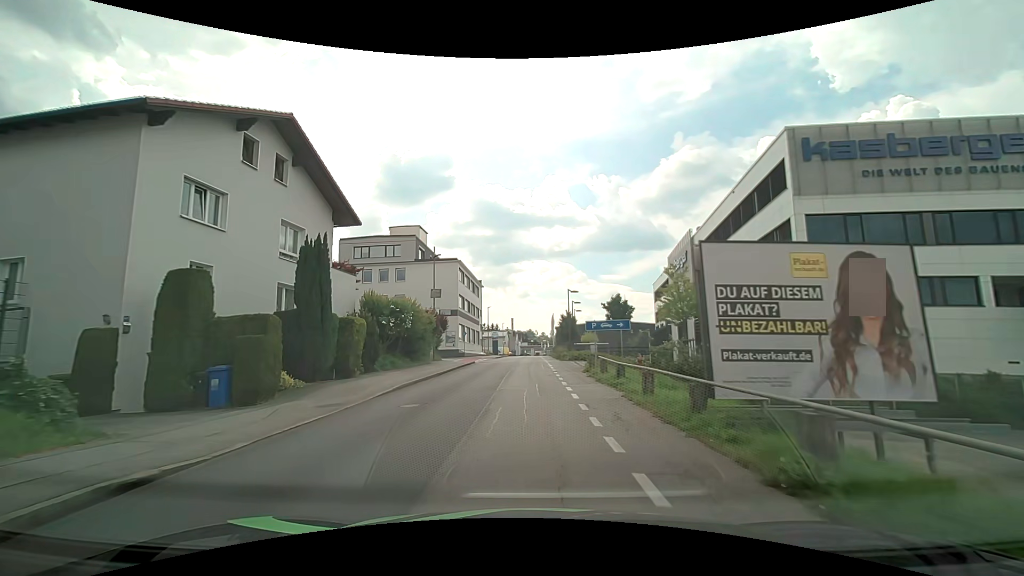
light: Day
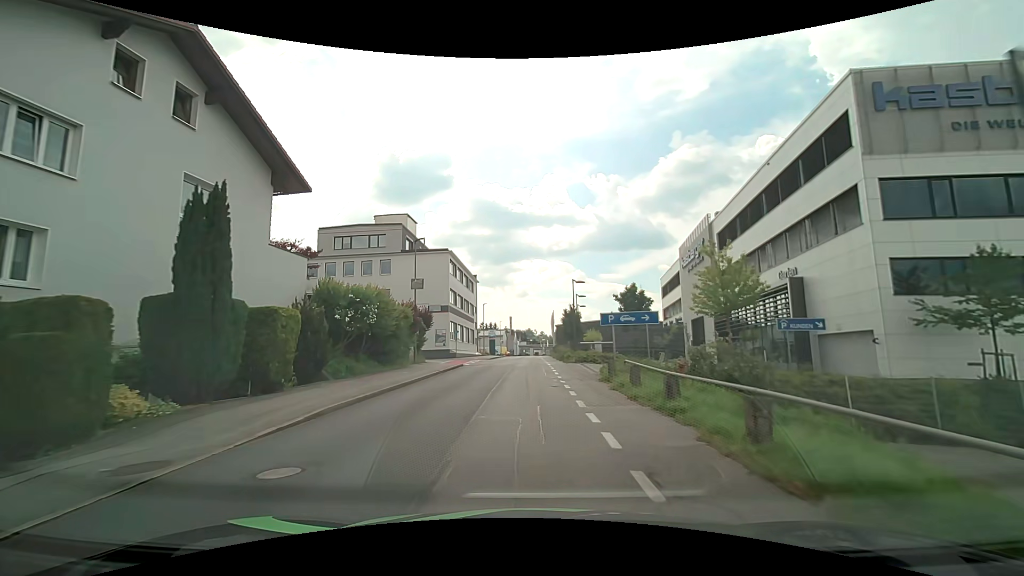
(0.0, +6.0) m; 0°
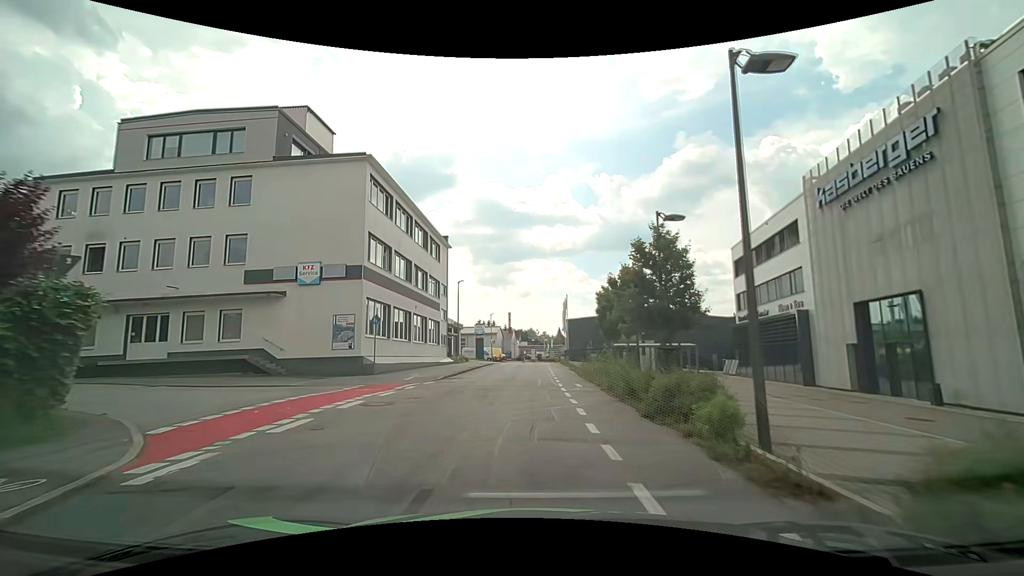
(+0.3, +28.7) m; 0°
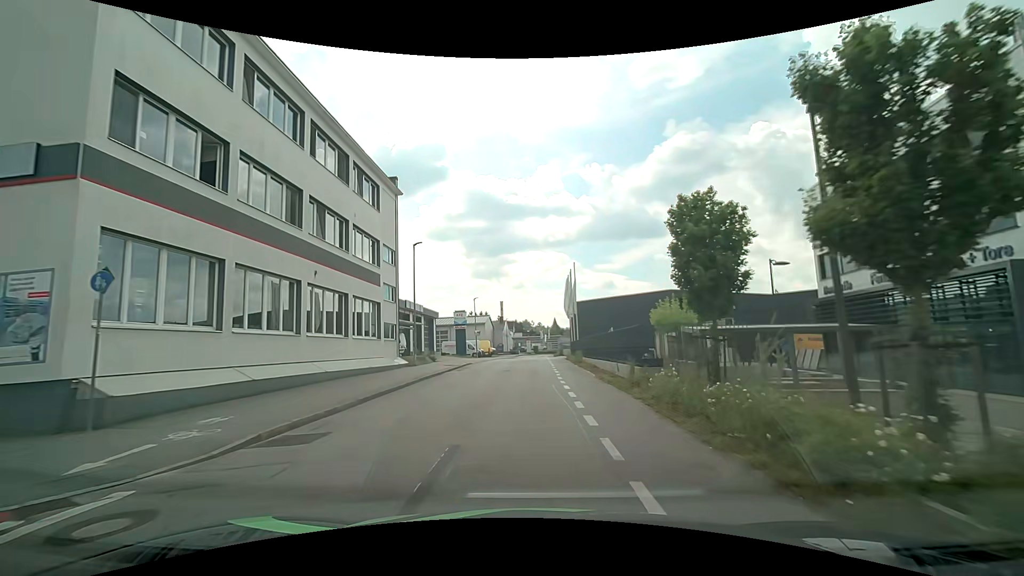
(+0.3, +16.6) m; +1°
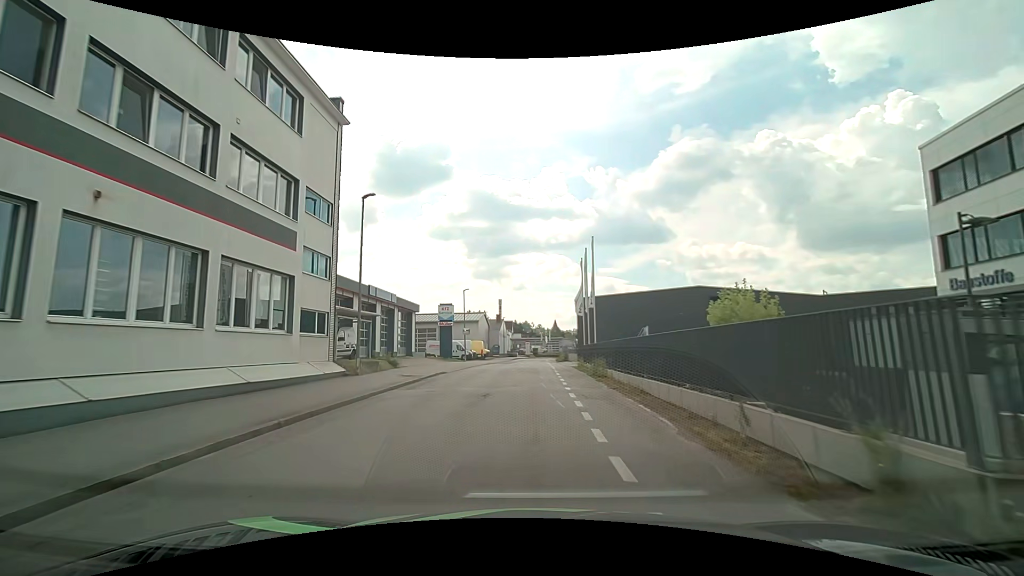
(+0.1, +10.7) m; 0°
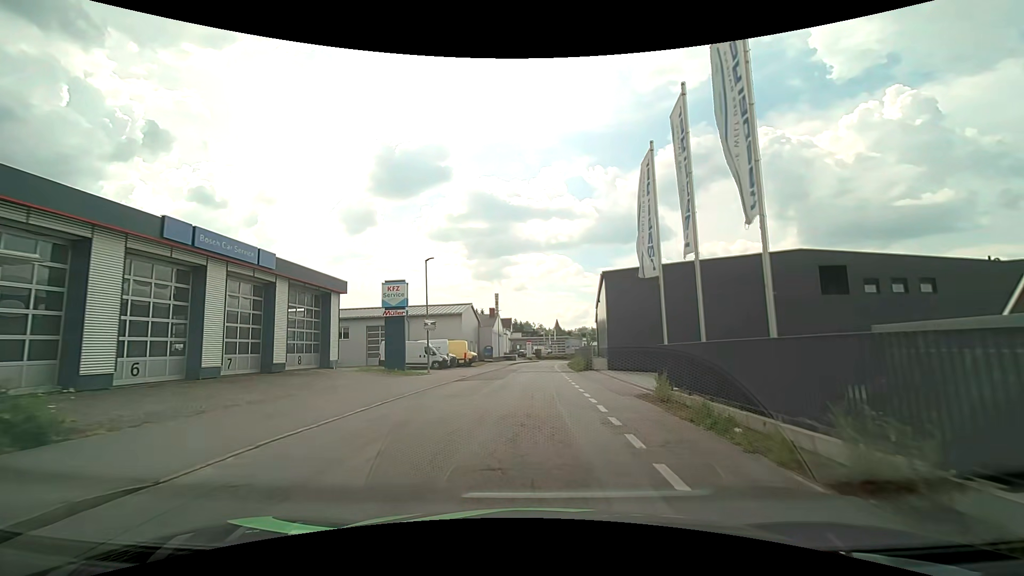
(+0.5, +20.4) m; +1°
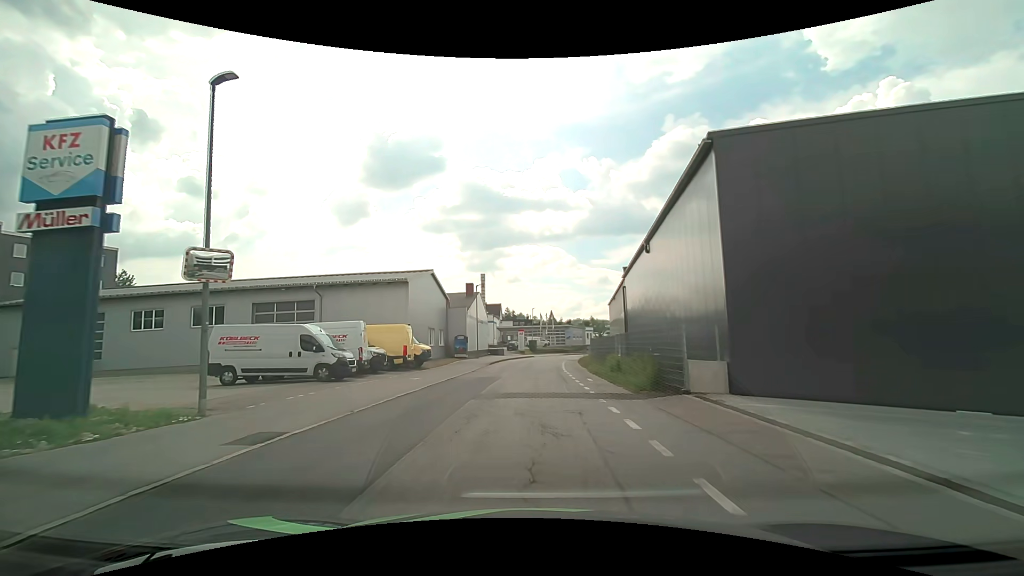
(+0.1, +22.8) m; 0°
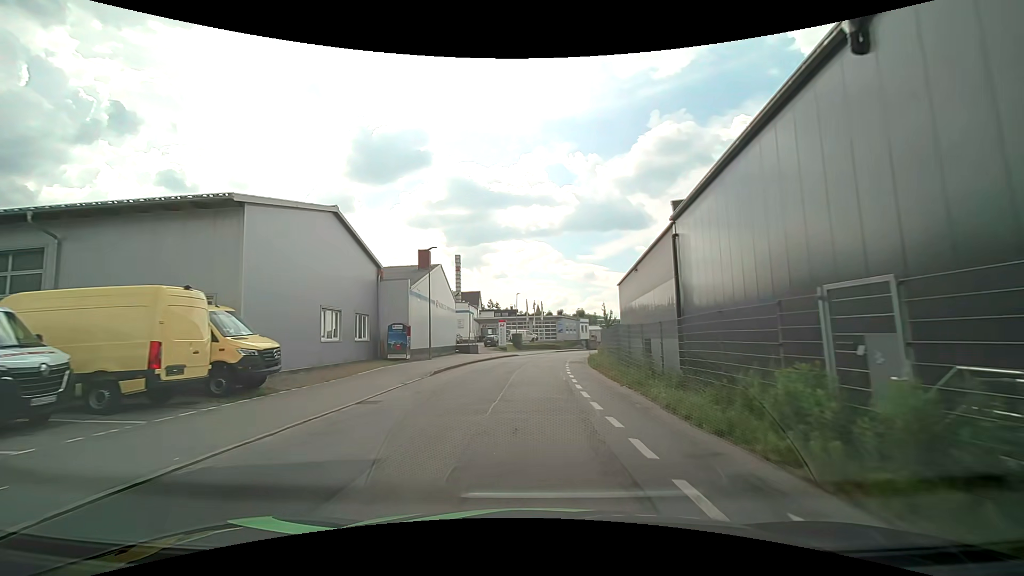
(+0.4, +18.5) m; +3°
(0, +10) (0, +20) (+1, +30) (+2, +40) (+3, +50) (+4, +60) (+7, +70) (+9, +79) (+12, +89) (+16, +98) m
